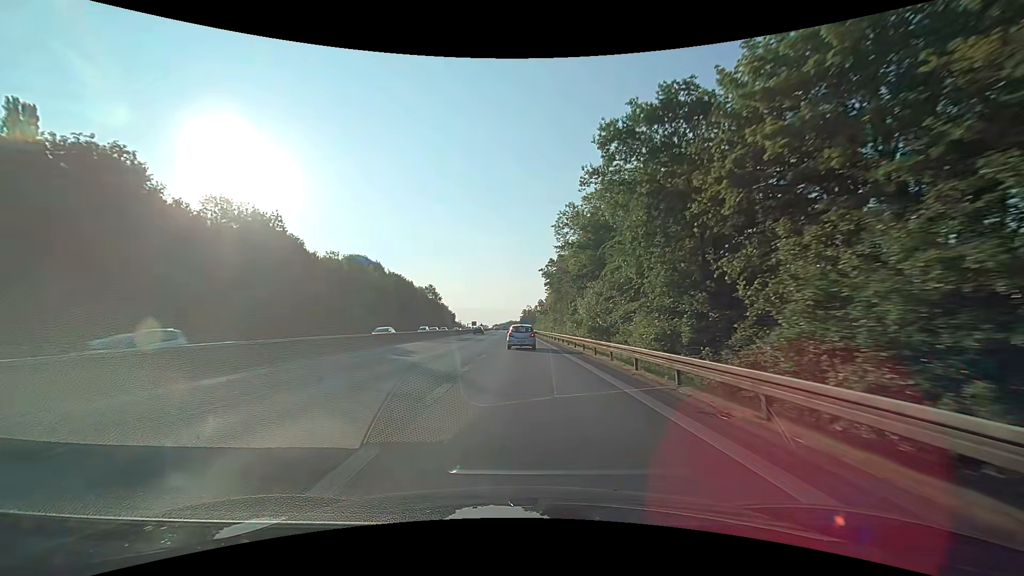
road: trunk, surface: asphalt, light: Day
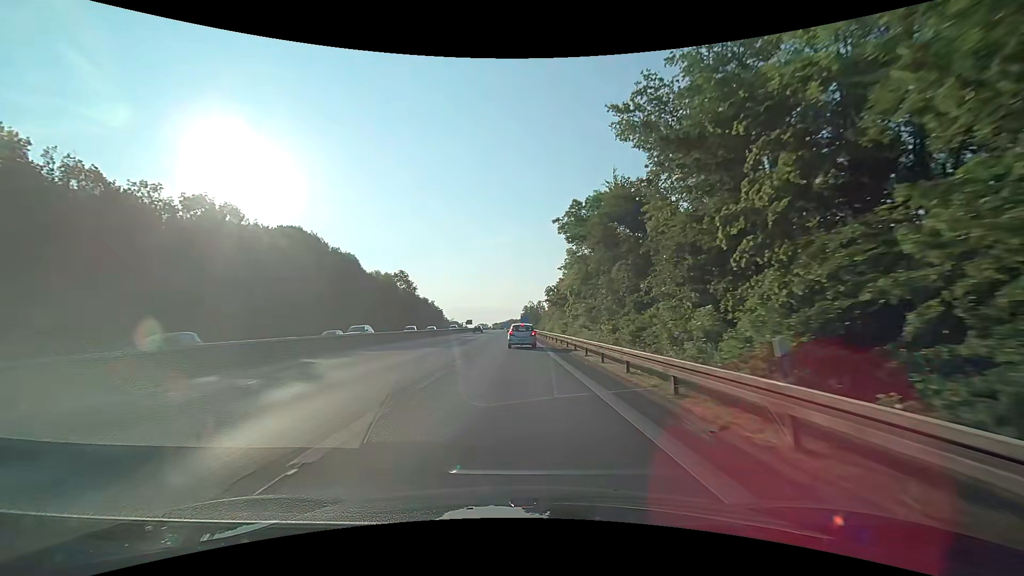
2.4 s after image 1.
(-0.2, +46.1) m; -1°
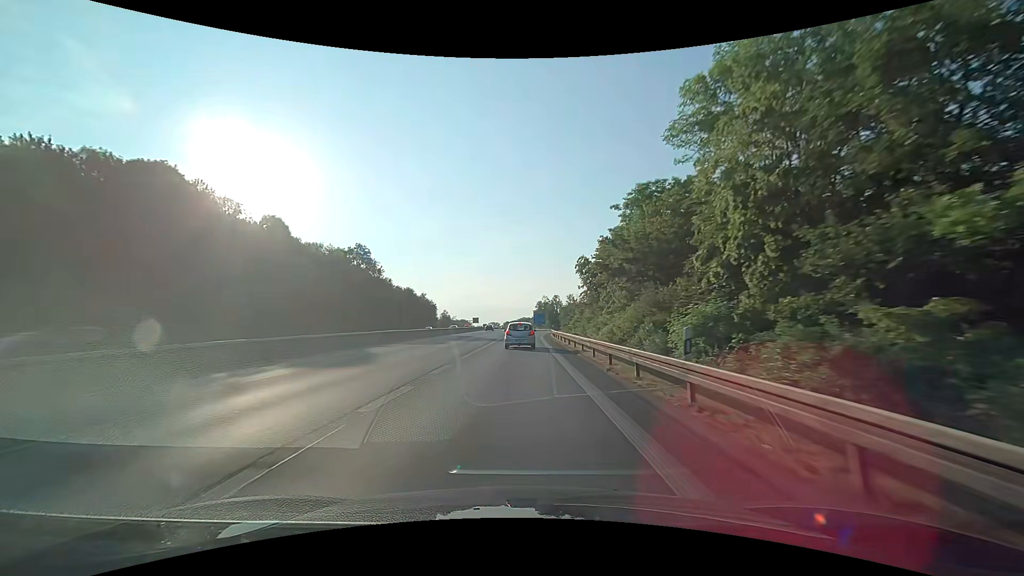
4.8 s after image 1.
(-0.1, +45.6) m; -1°
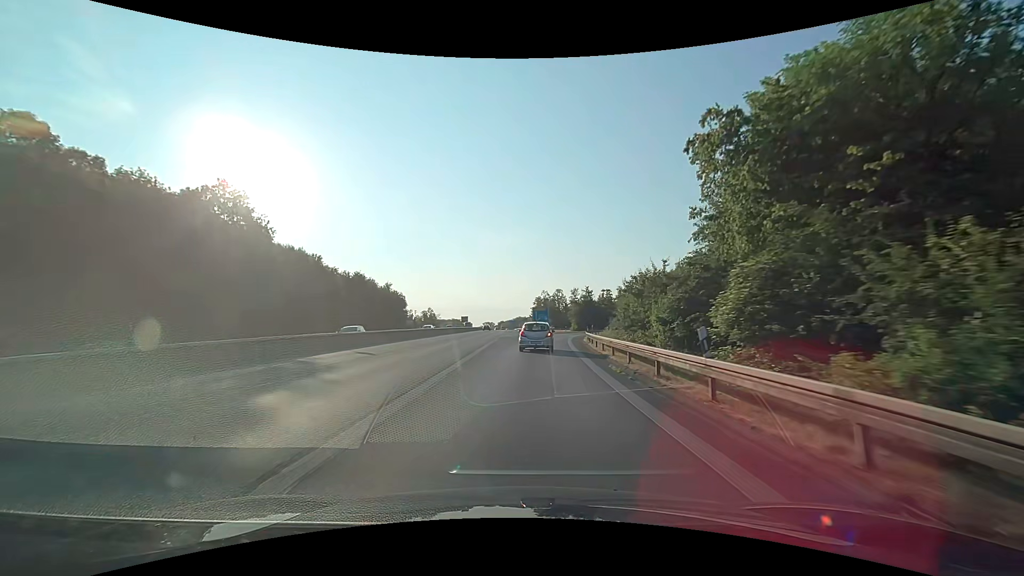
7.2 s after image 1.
(-0.4, +43.2) m; 0°
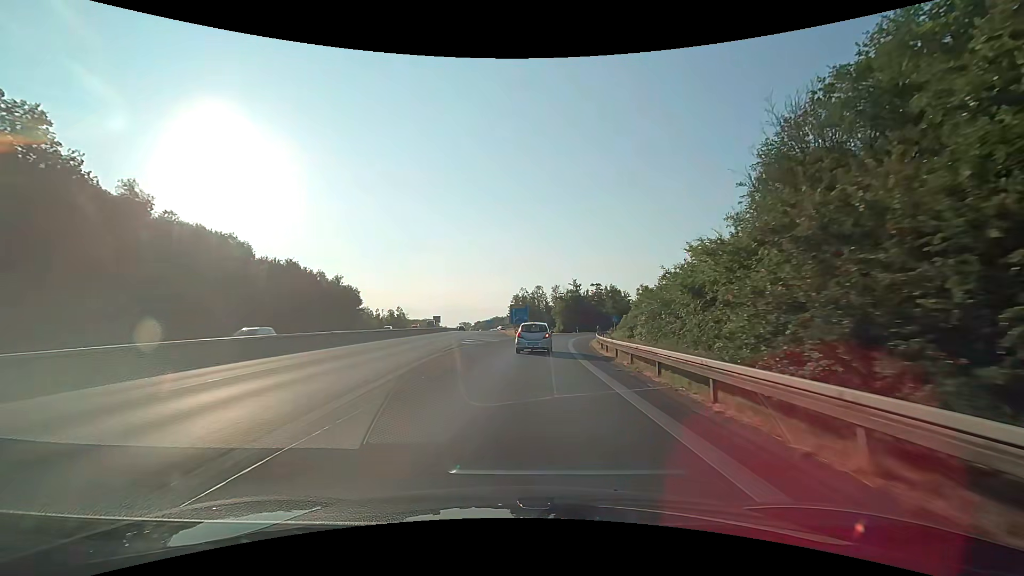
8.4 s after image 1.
(+0.4, +20.3) m; +3°
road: motorway_link
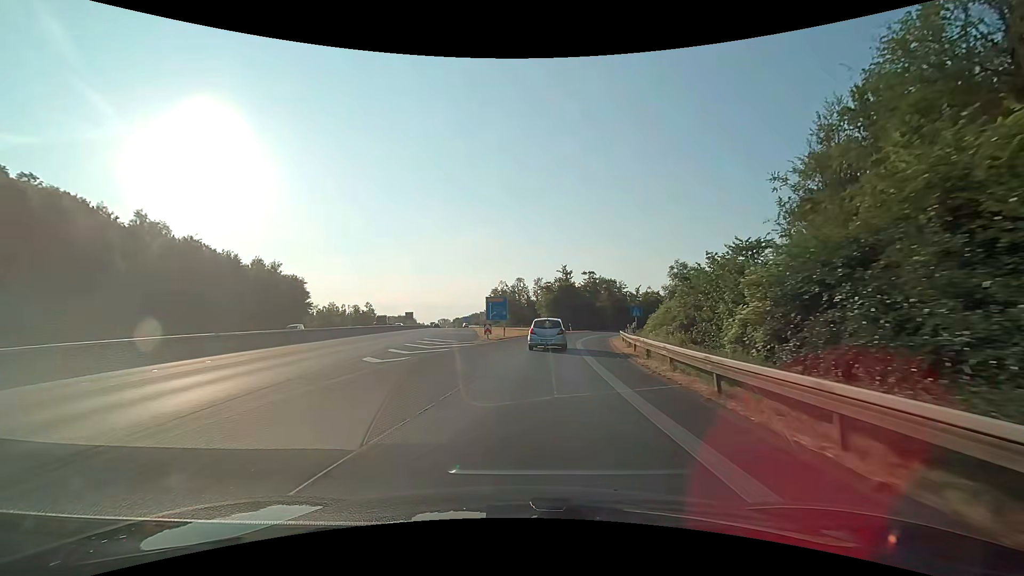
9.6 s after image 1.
(+0.3, +19.3) m; +2°
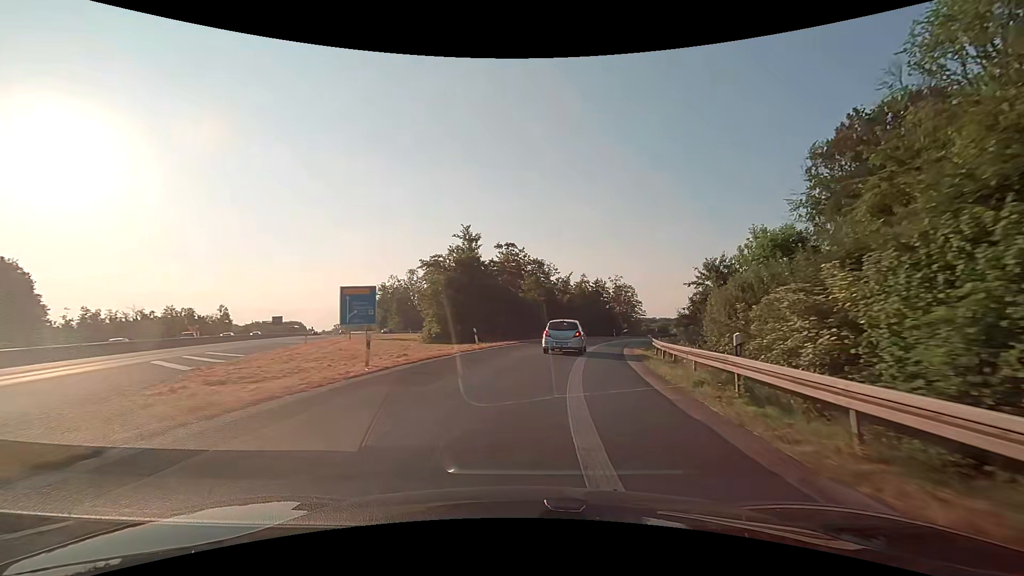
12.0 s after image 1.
(+3.0, +36.2) m; +11°
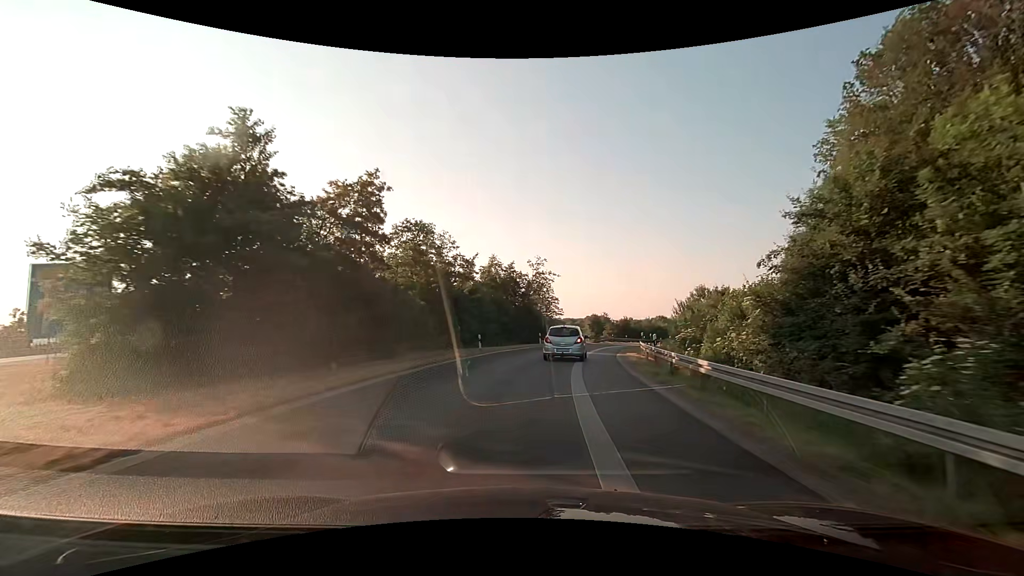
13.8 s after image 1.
(+2.3, +25.5) m; +10°
(0, +10) (+1, +20) (+3, +30) (+5, +40) (+8, +49) (+11, +59) (+14, +68) (+18, +77) (+23, +86) (+28, +95) m
